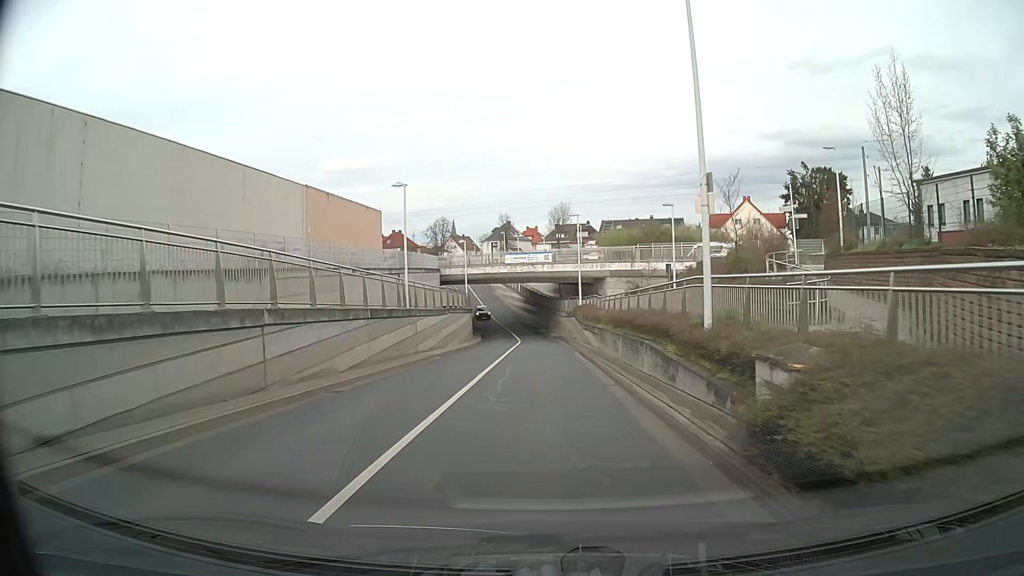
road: unclassified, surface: asphalt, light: Day
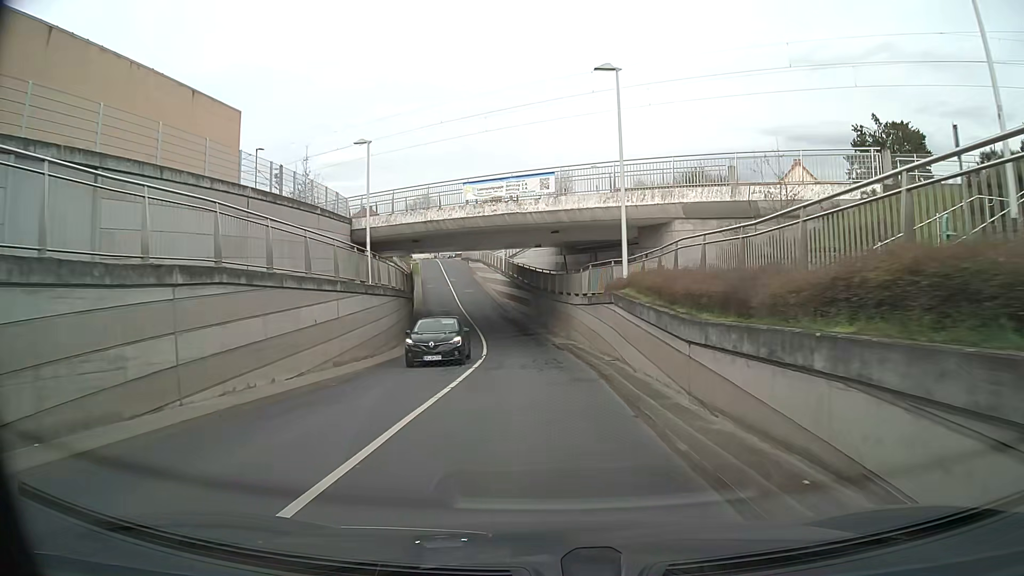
(+0.2, +28.3) m; 0°
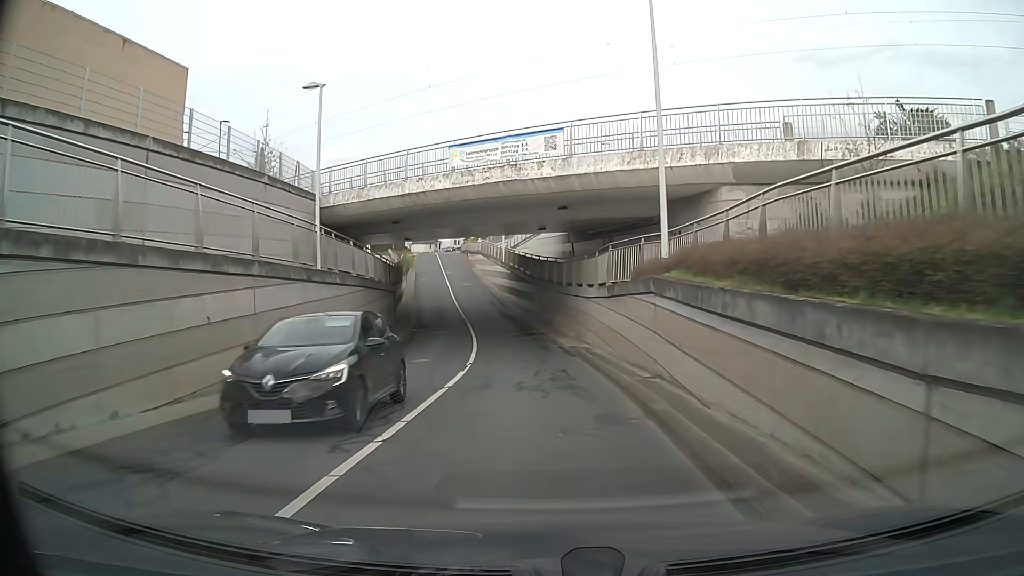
(0.0, +5.9) m; 0°
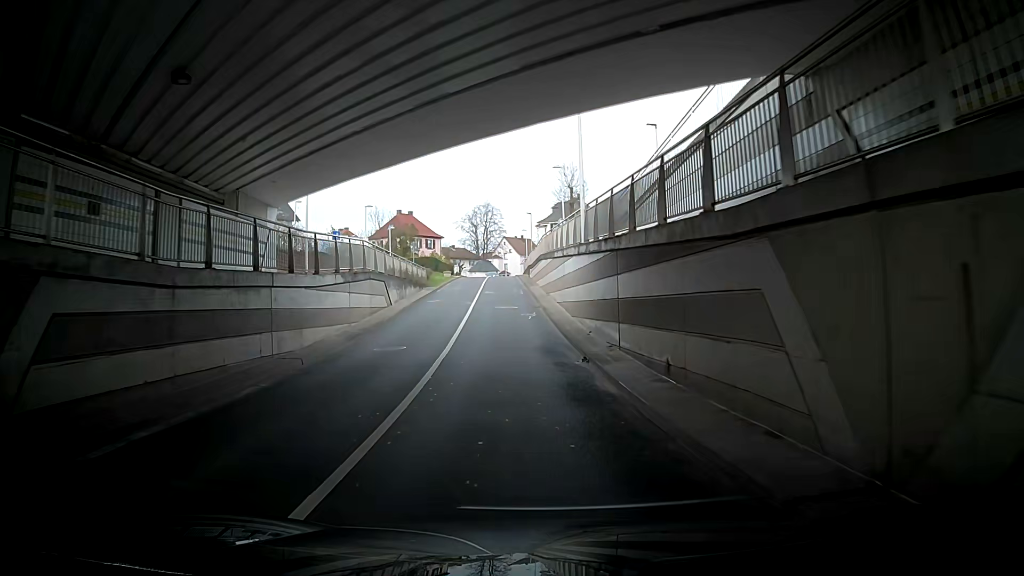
(-1.9, +30.9) m; -7°
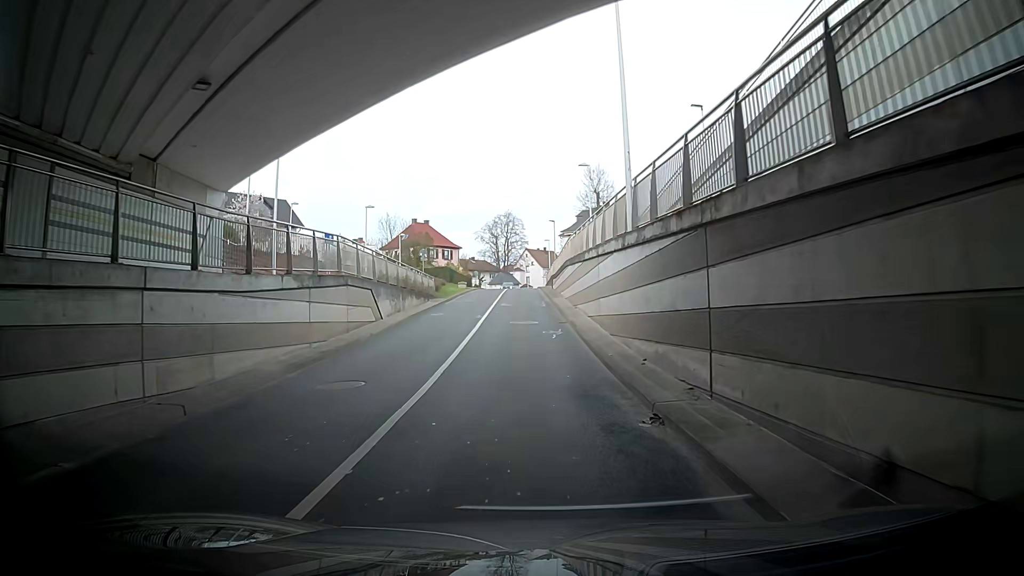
(0.0, +6.1) m; 0°
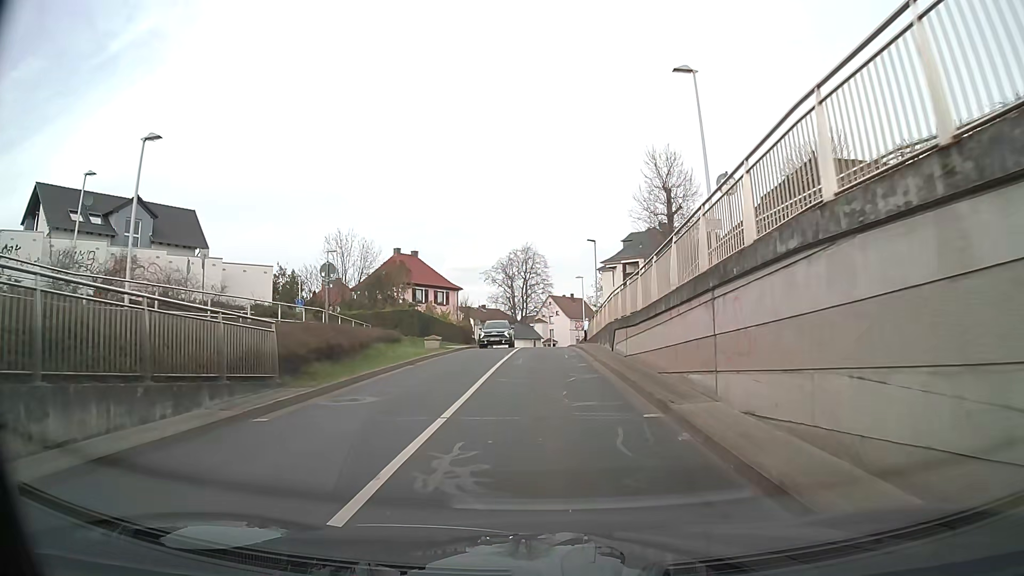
(-1.0, +28.7) m; -3°
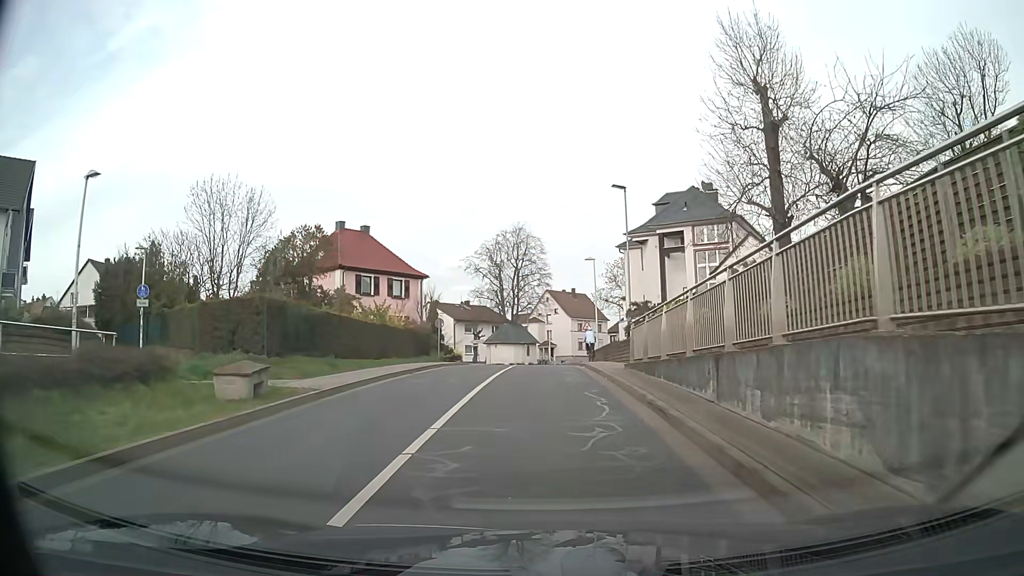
(+0.2, +20.8) m; +1°
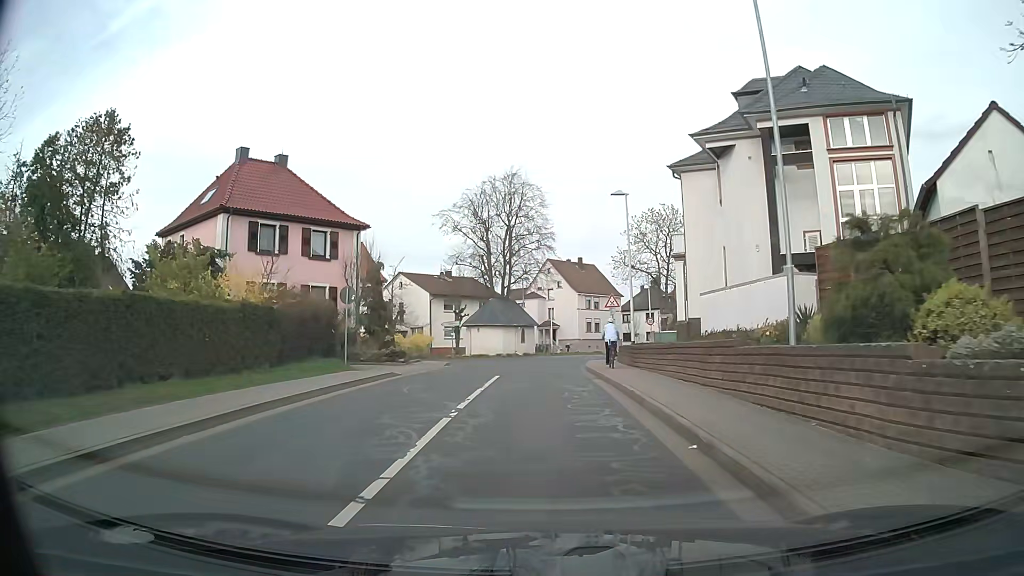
(0.0, +19.6) m; 0°
